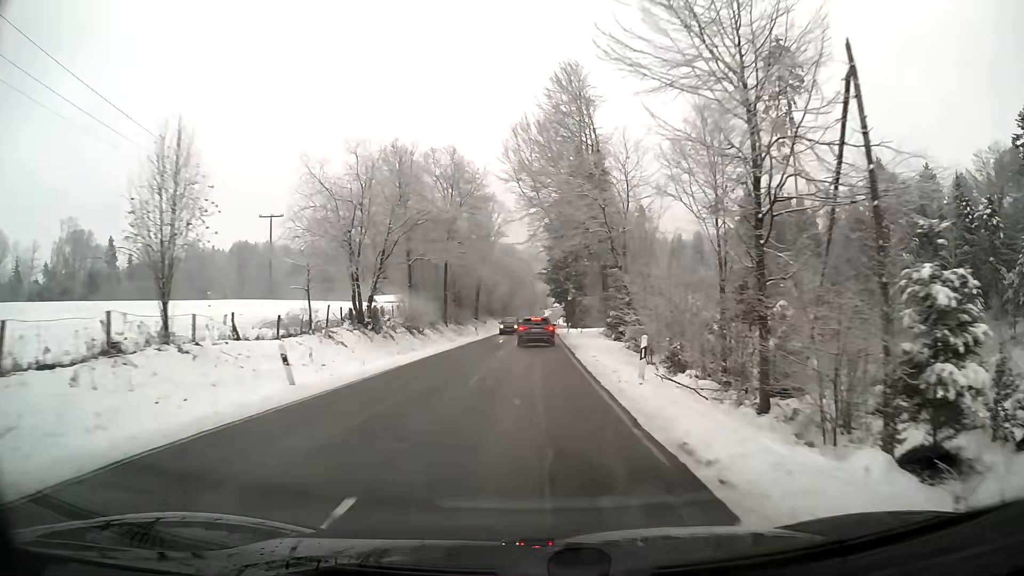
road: secondary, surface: asphalt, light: Day
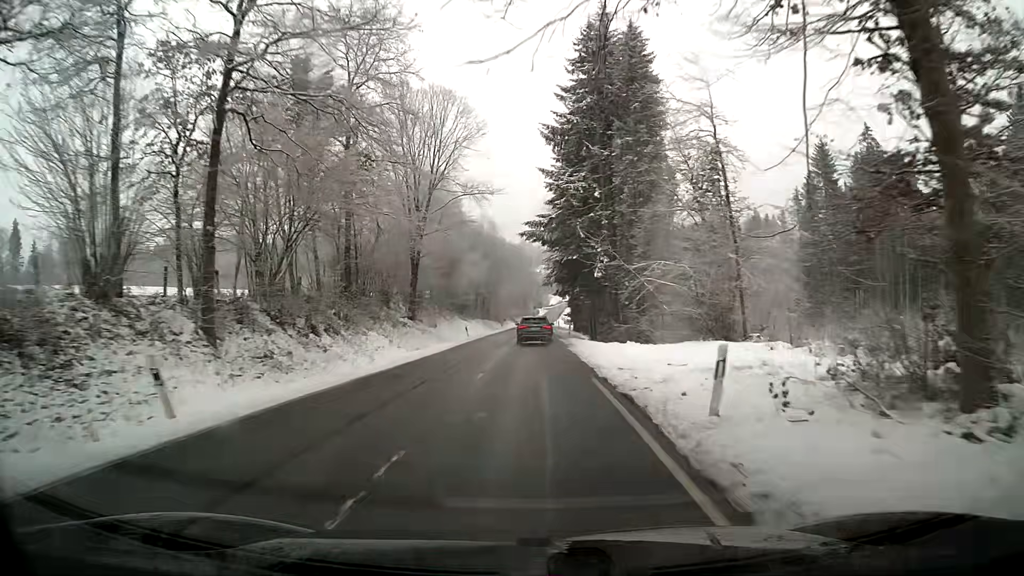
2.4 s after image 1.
(+0.2, +45.5) m; 0°
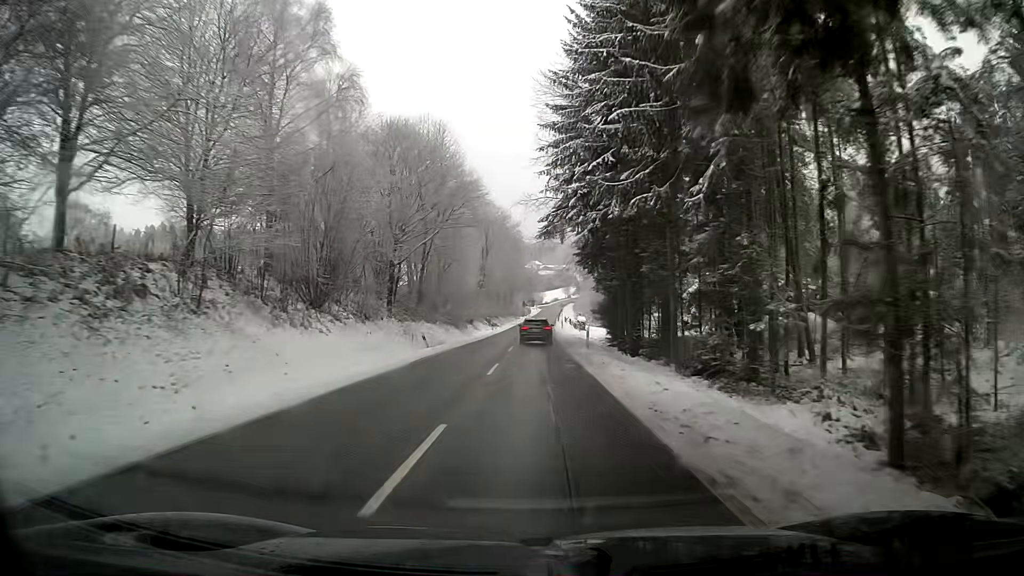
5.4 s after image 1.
(+0.4, +57.5) m; +1°
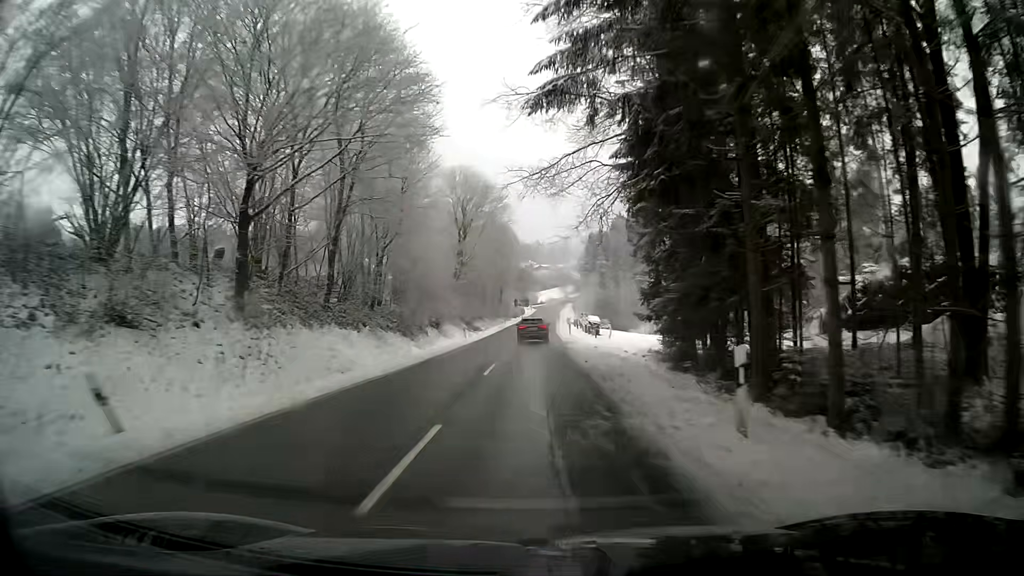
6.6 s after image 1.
(+0.2, +23.8) m; +1°
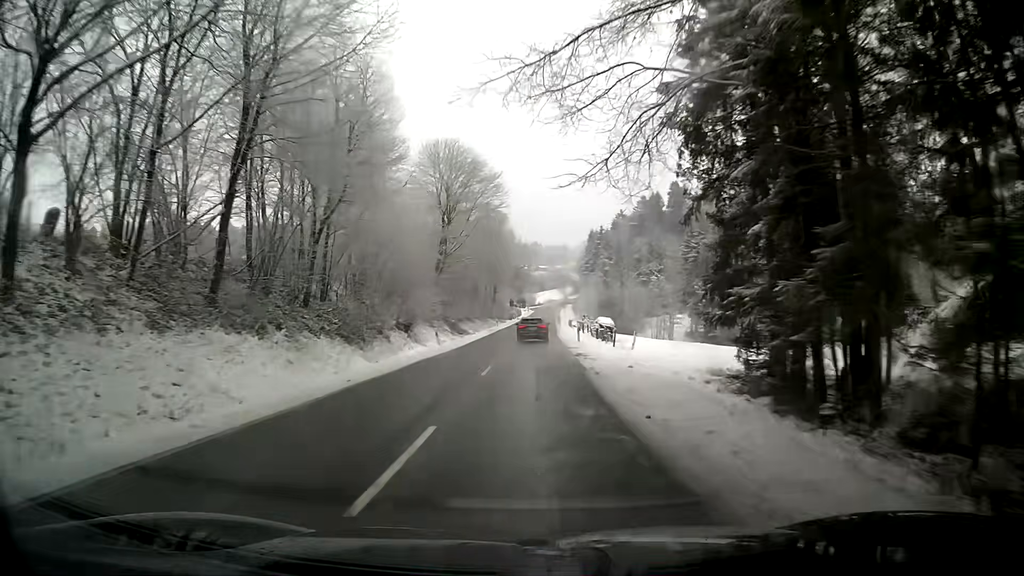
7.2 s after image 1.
(0.0, +12.1) m; 0°
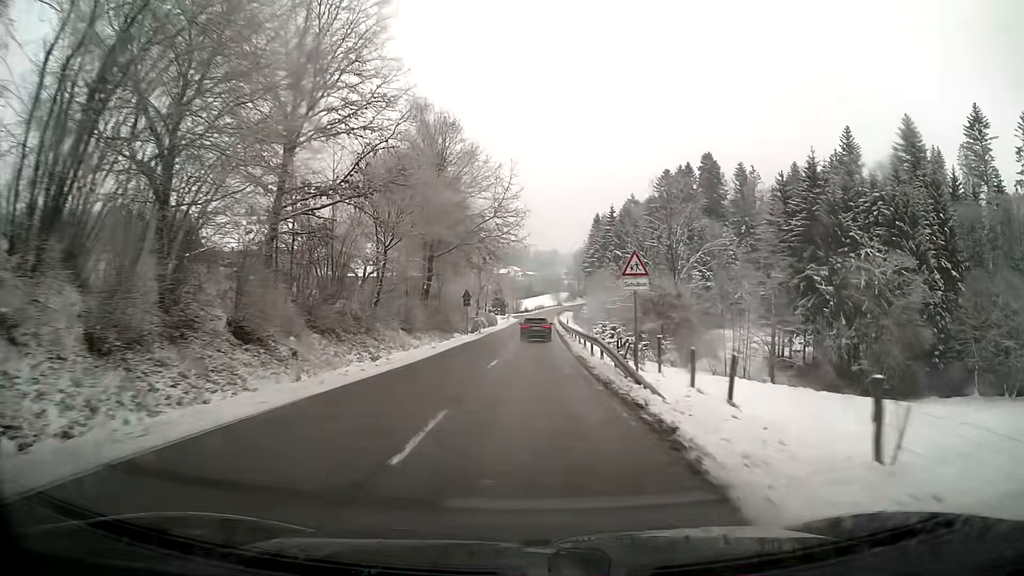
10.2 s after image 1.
(+0.6, +61.9) m; +1°
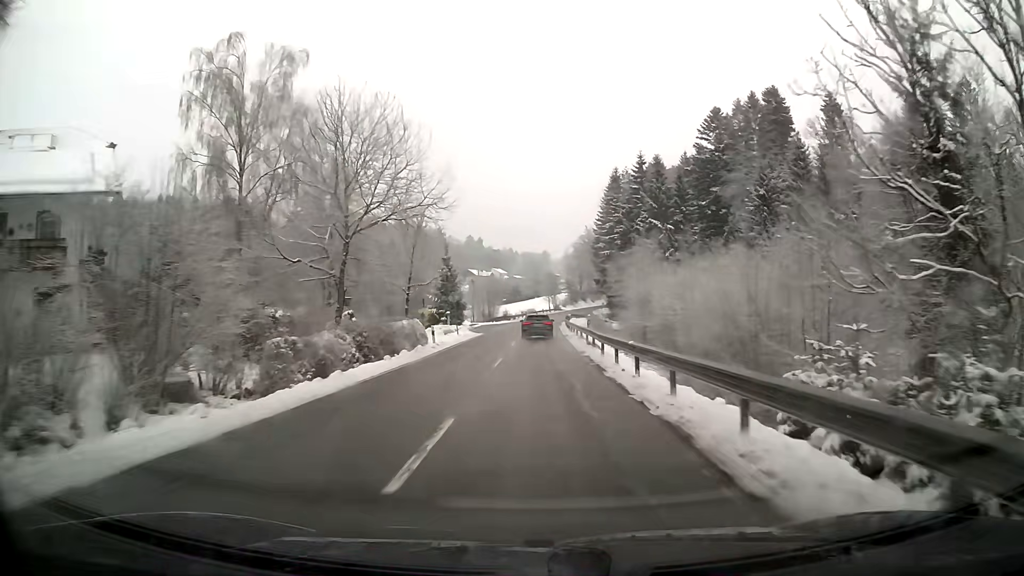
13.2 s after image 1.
(+0.5, +62.4) m; +1°
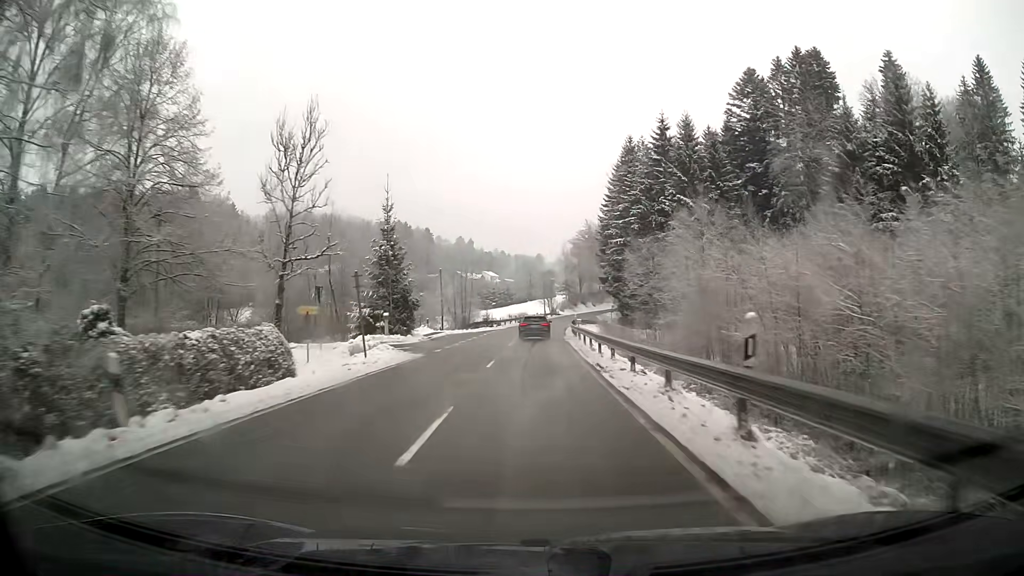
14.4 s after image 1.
(+0.2, +24.2) m; +1°
